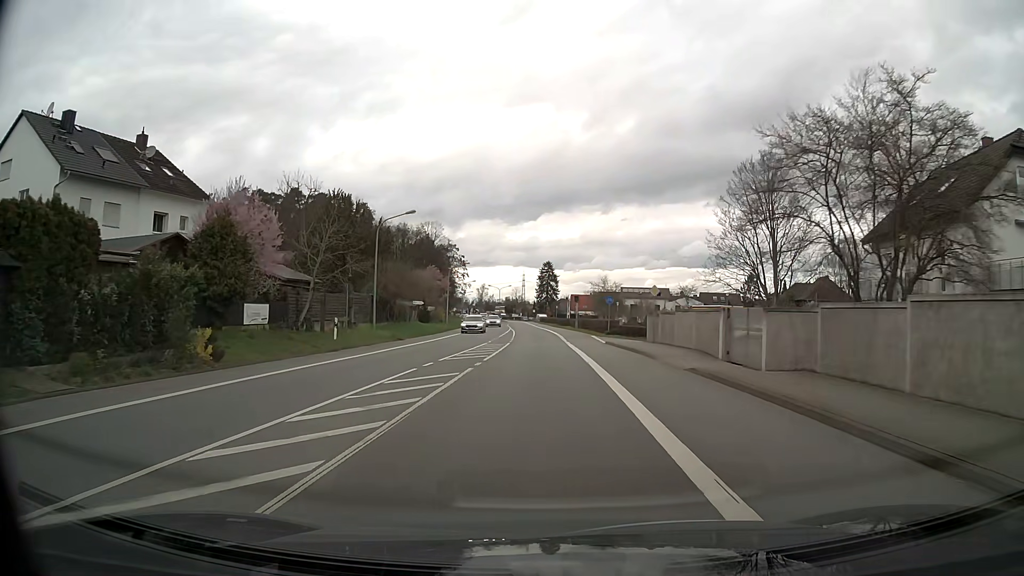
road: primary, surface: asphalt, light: Day
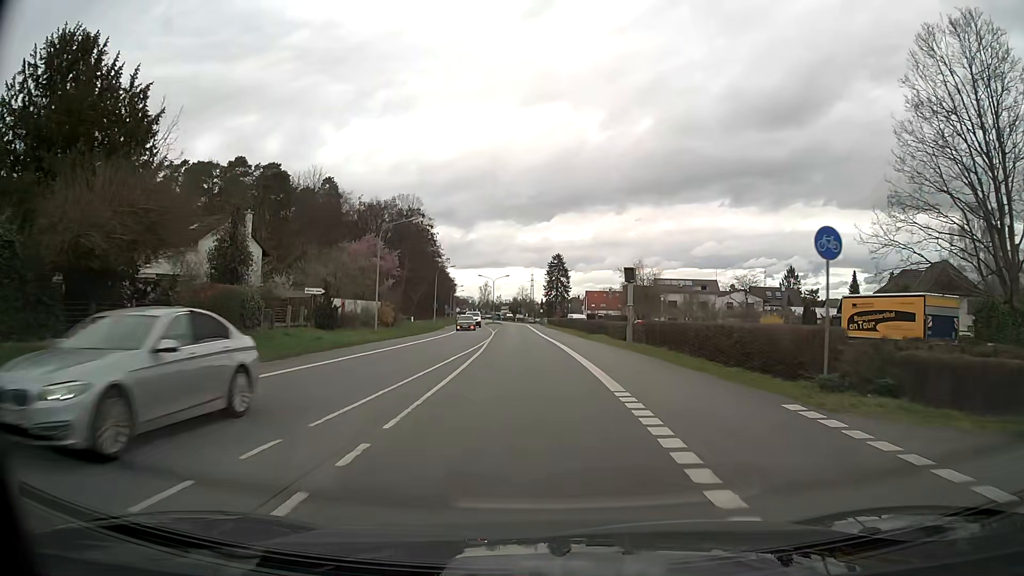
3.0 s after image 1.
(0.0, +37.2) m; -1°
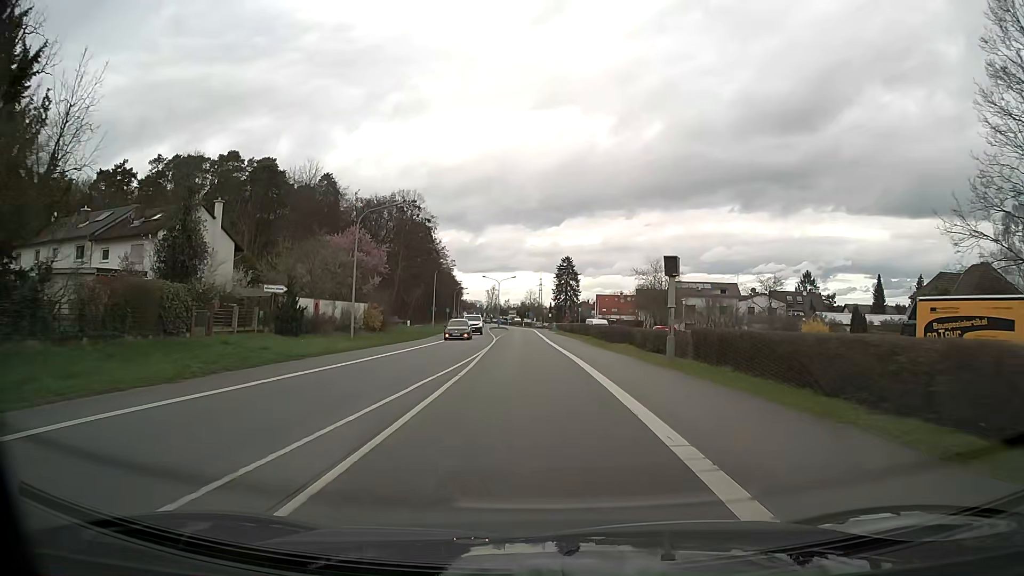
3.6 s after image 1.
(-0.1, +7.5) m; -1°
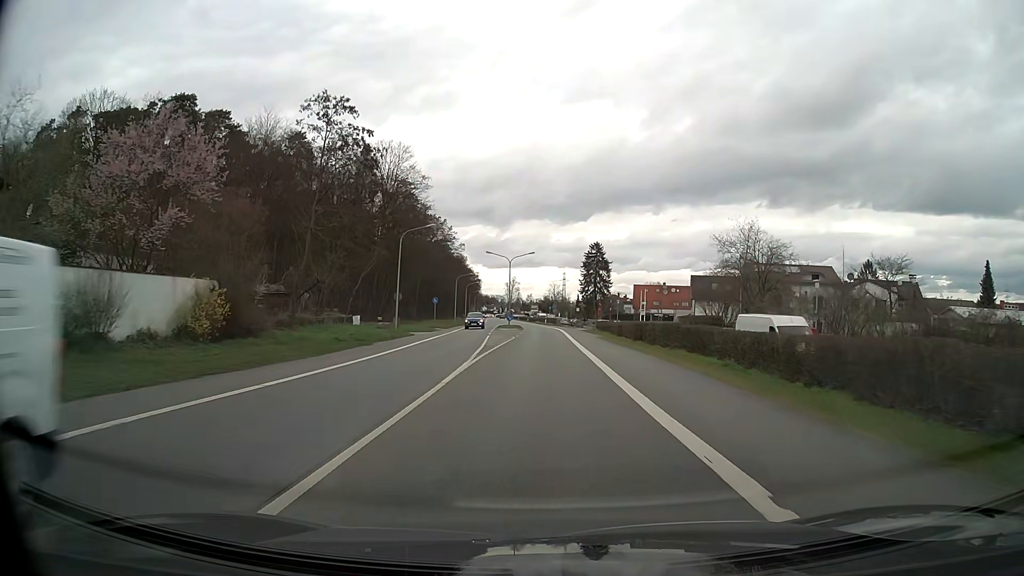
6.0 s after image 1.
(-0.6, +30.2) m; -2°
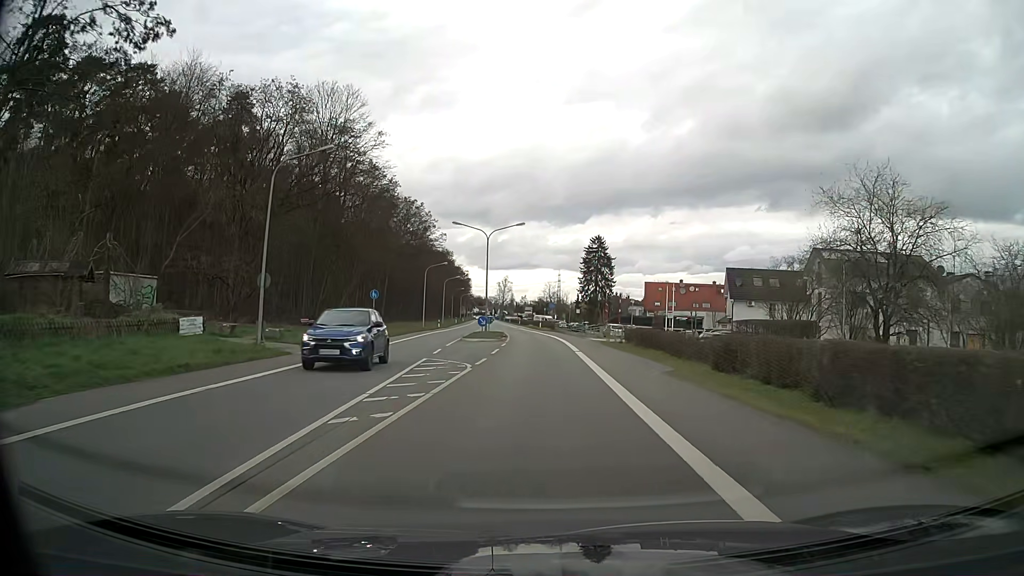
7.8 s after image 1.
(+0.1, +22.8) m; 0°
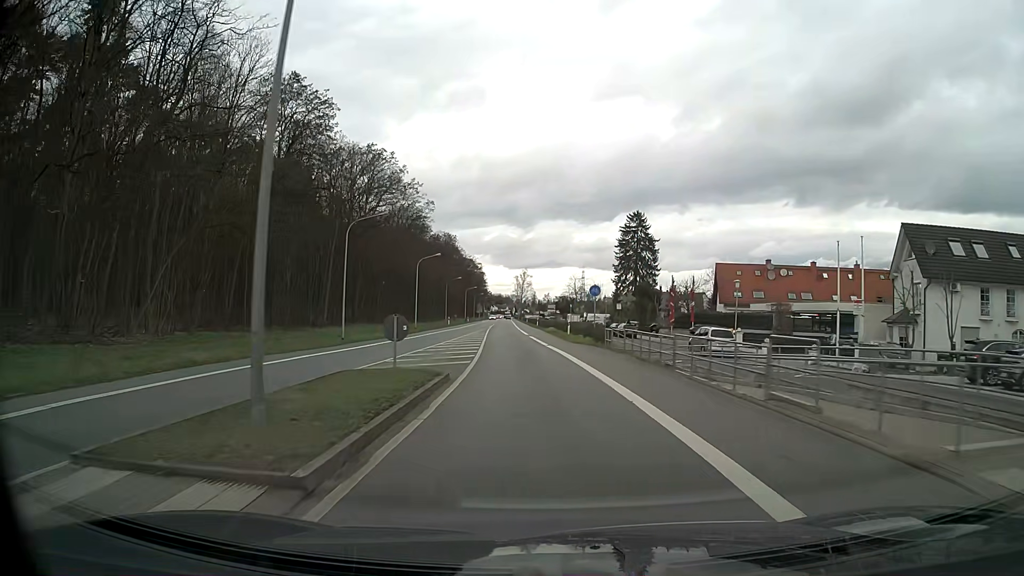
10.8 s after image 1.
(-0.3, +38.3) m; -2°
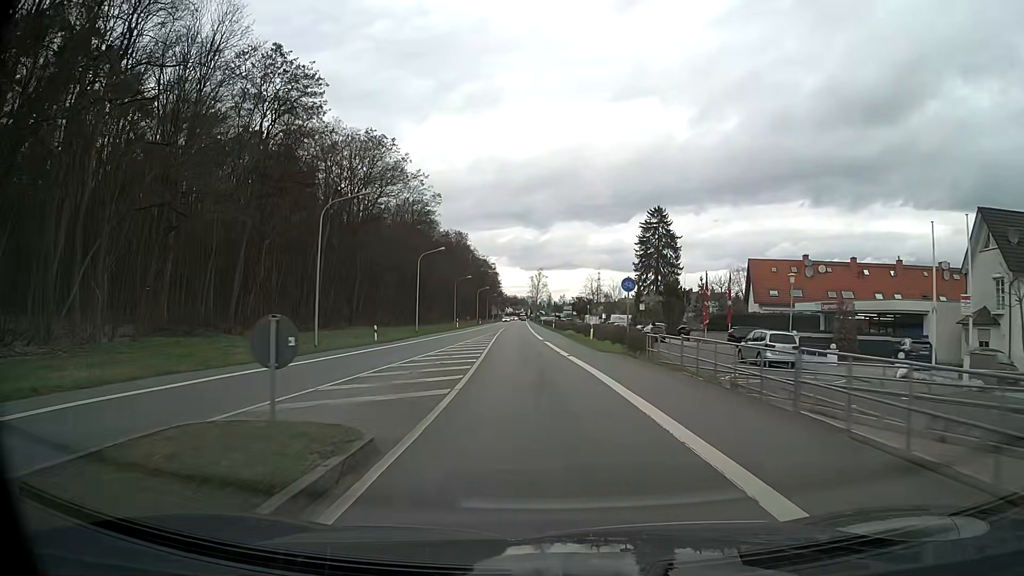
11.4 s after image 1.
(-0.1, +7.7) m; -1°
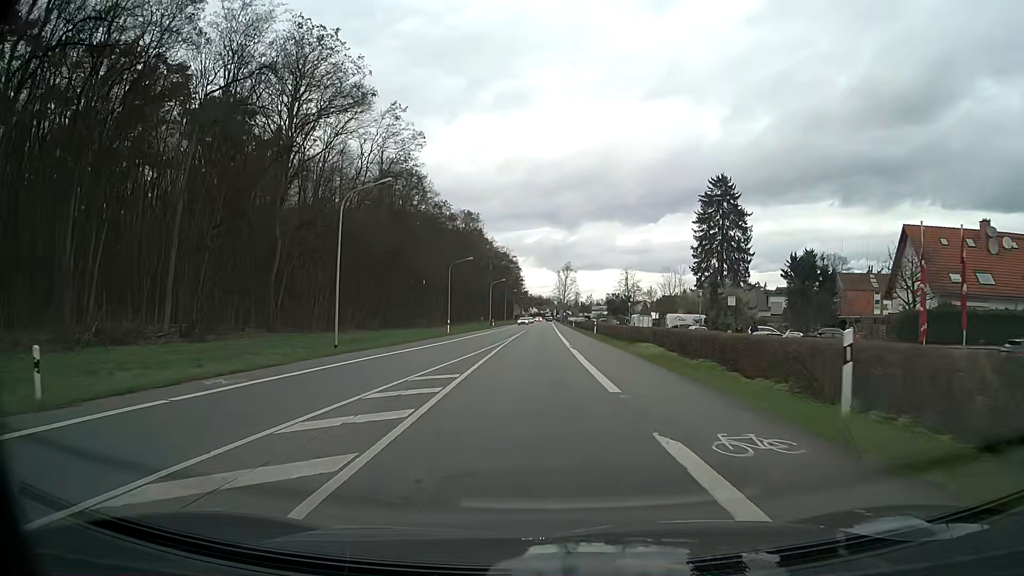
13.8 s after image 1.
(-0.7, +31.1) m; -2°
(0, +10) (0, +20) (0, +30) (0, +40) (0, +50) (0, +60) (0, +70) (0, +80) (0, +90) (0, +100) m
